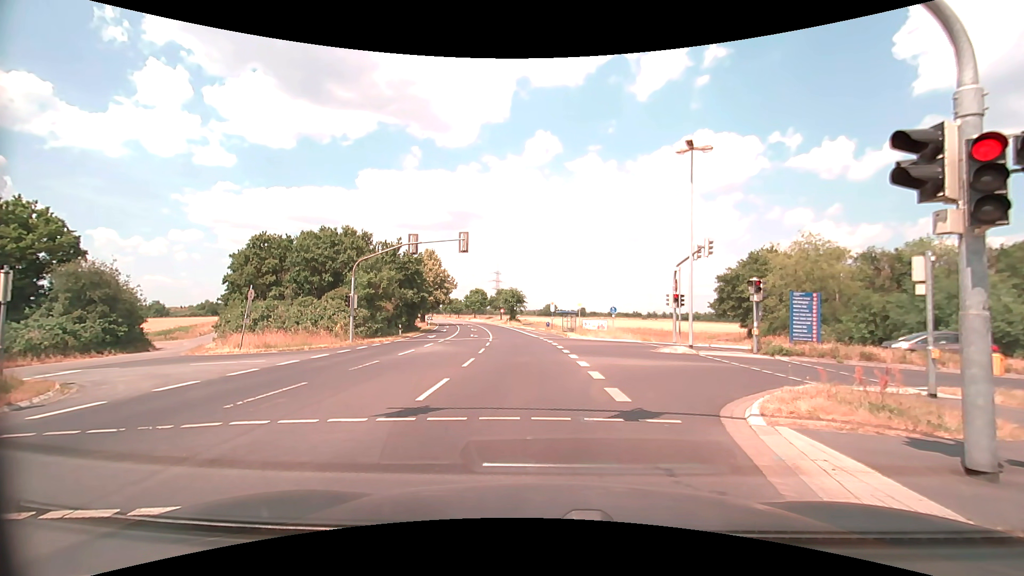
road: secondary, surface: asphalt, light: Day
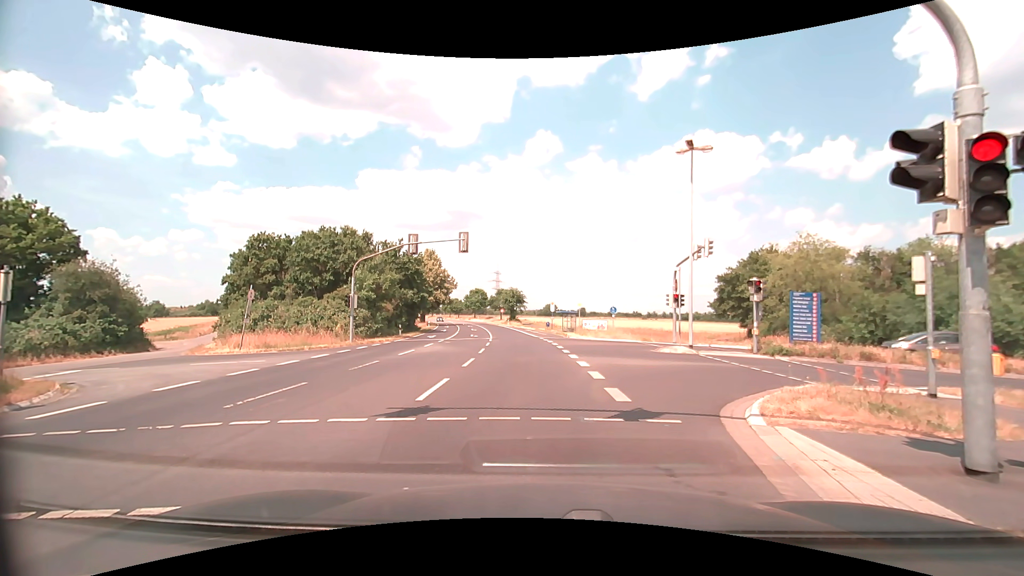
(0.0, 0.0) m; 0°
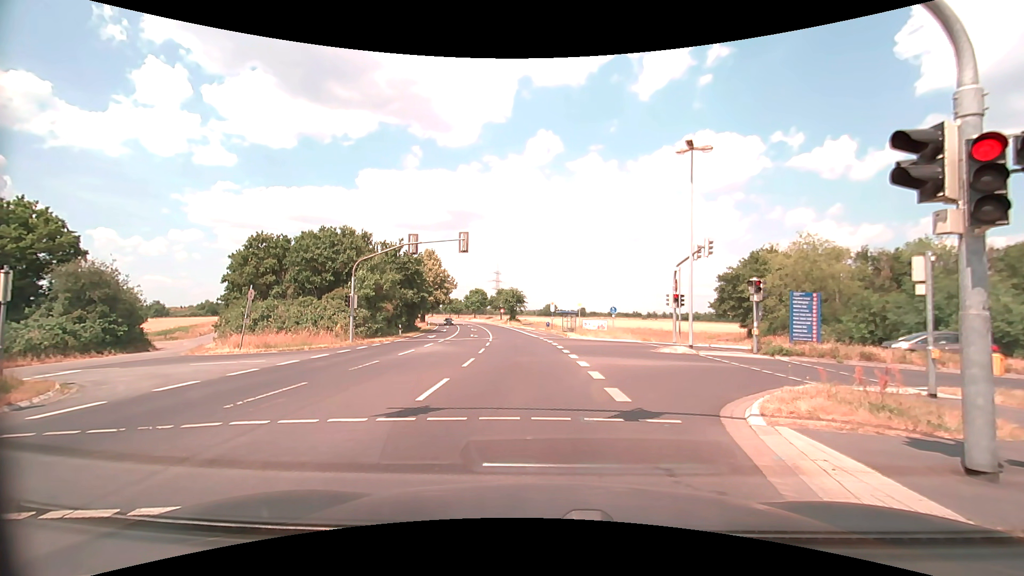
(0.0, 0.0) m; 0°
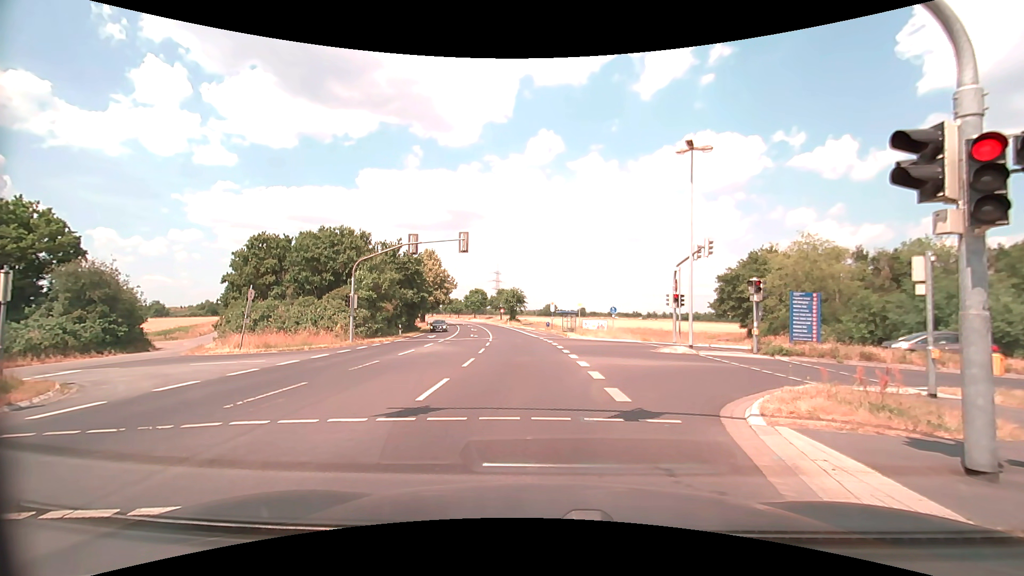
(0.0, 0.0) m; 0°
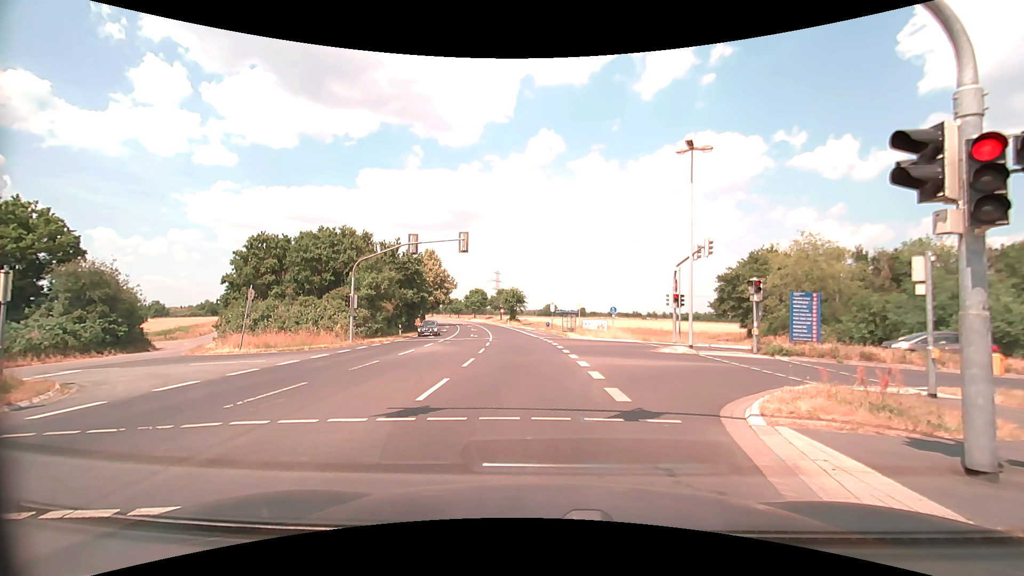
(0.0, 0.0) m; 0°
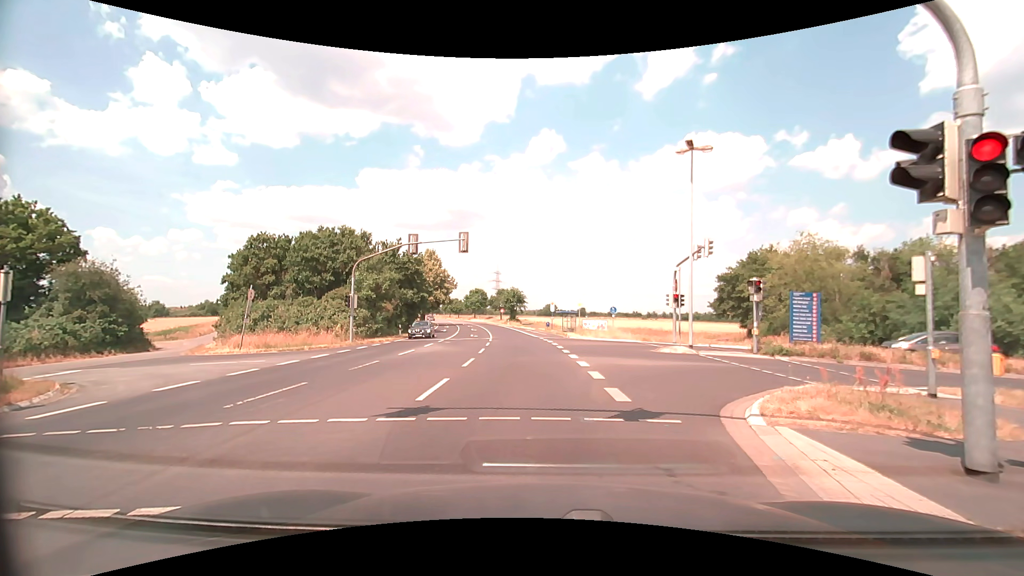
(0.0, 0.0) m; 0°
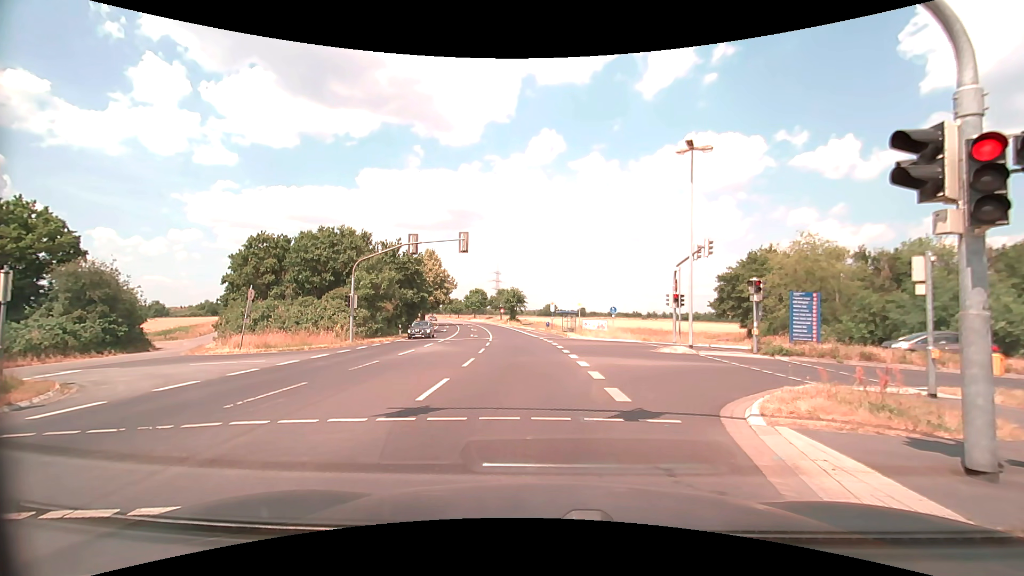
(0.0, 0.0) m; 0°
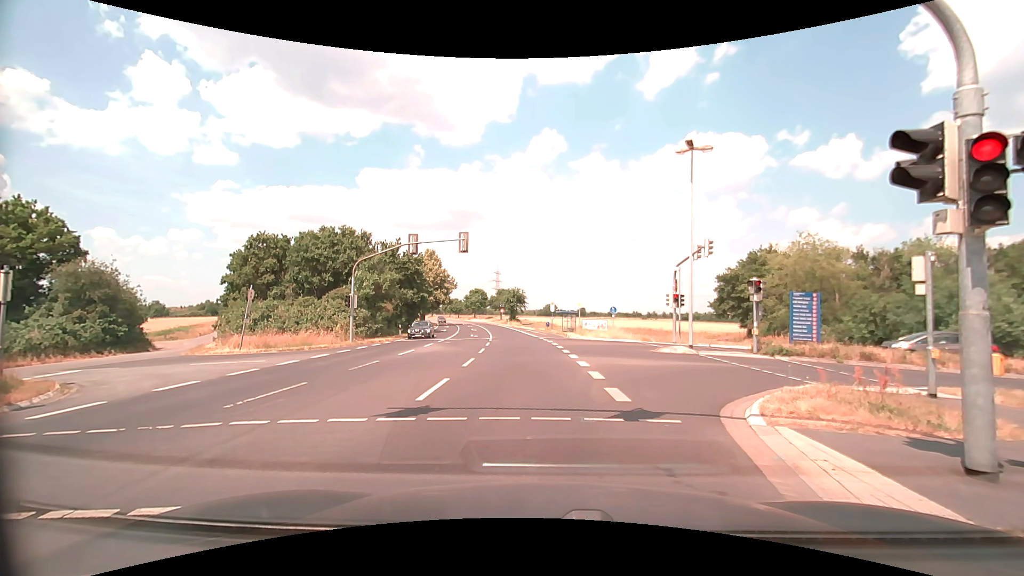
(0.0, 0.0) m; 0°
(0, +10) (-1, +20) (-2, +30) (-3, +40) (-4, +50) (-5, +60) (-7, +70) (-9, +79) (-11, +89) (-13, +99) m
